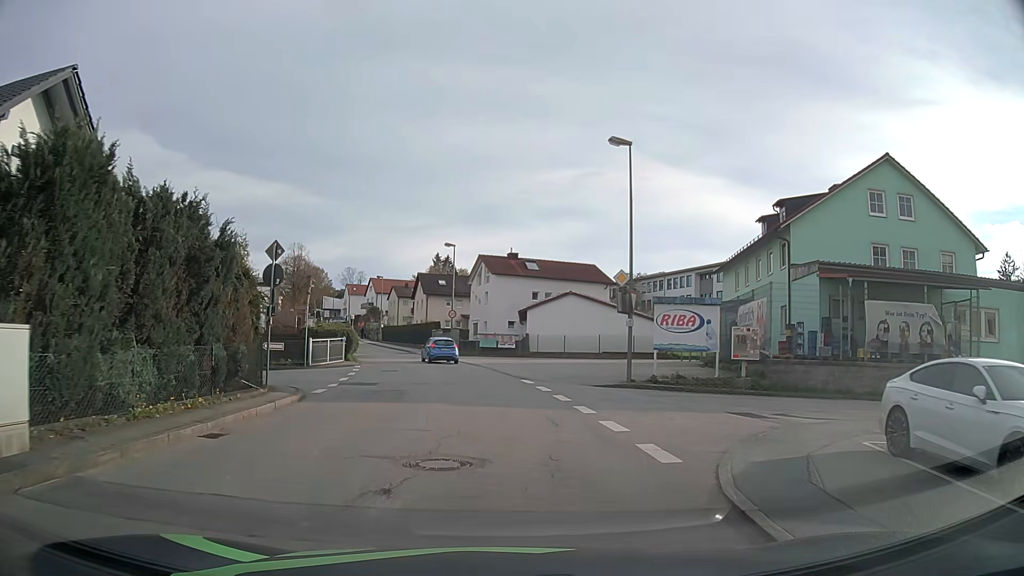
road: unclassified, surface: asphalt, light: Day
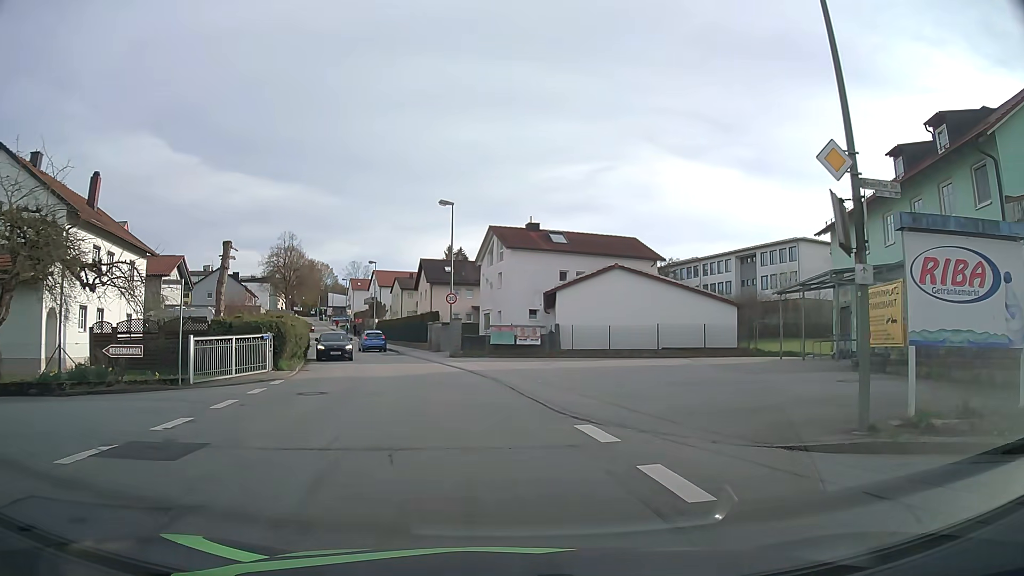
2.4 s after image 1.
(-0.2, +13.9) m; -2°
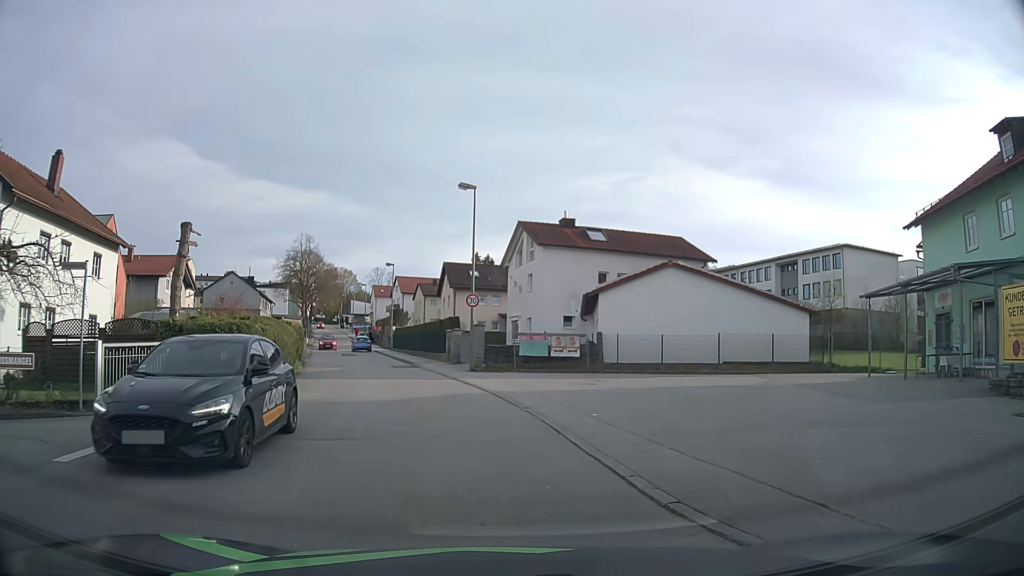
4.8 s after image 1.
(-0.1, +5.6) m; -1°
